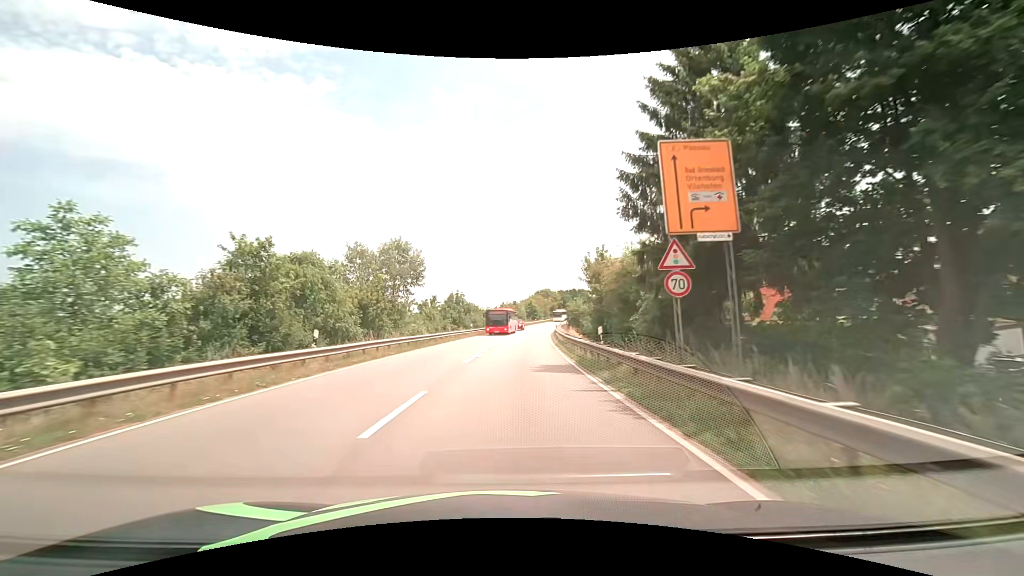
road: primary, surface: asphalt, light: Day
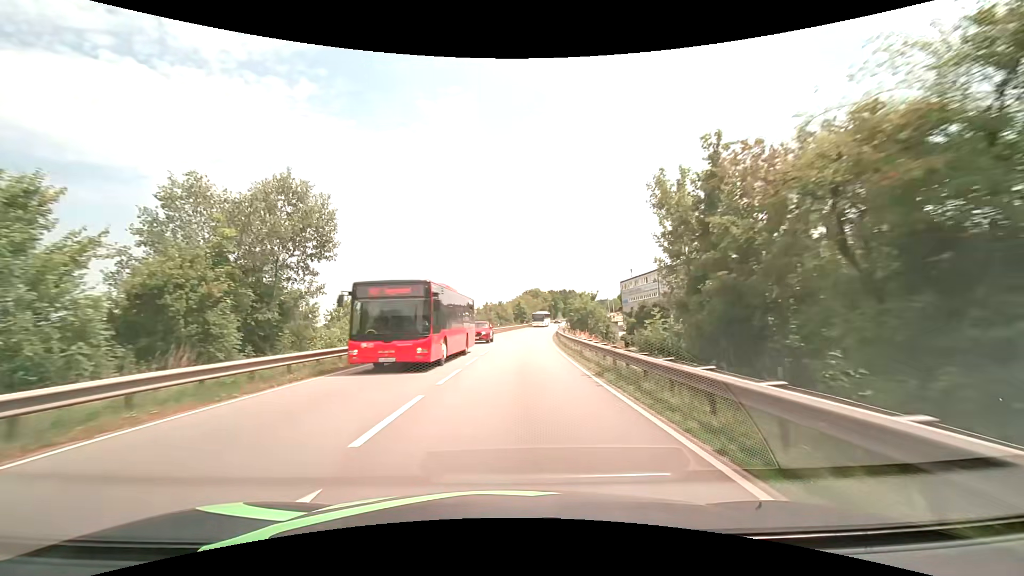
(+0.3, +19.0) m; +2°
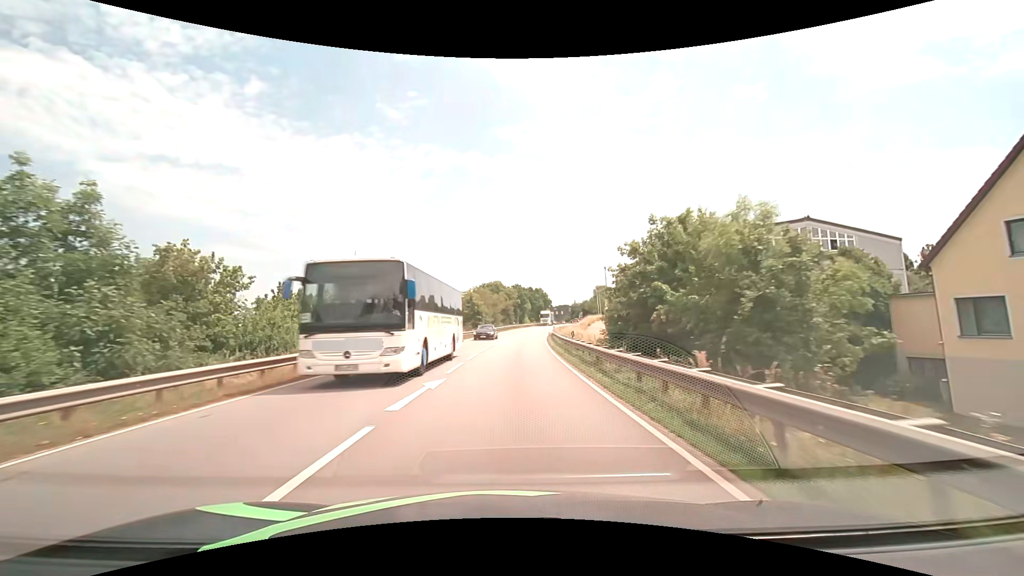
(+1.8, +44.4) m; +5°
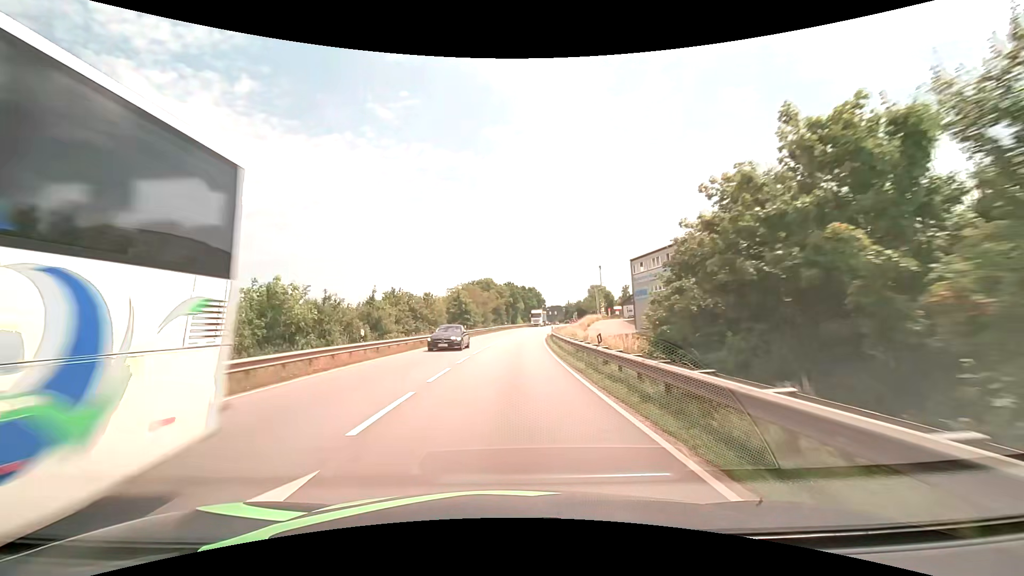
(+0.1, +8.5) m; +1°
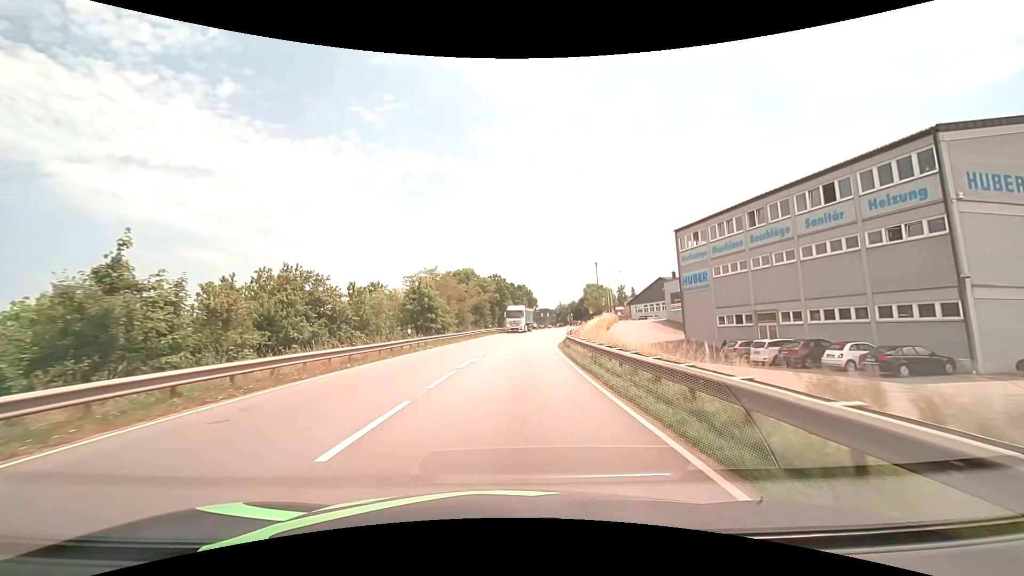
(+0.3, +25.0) m; +2°
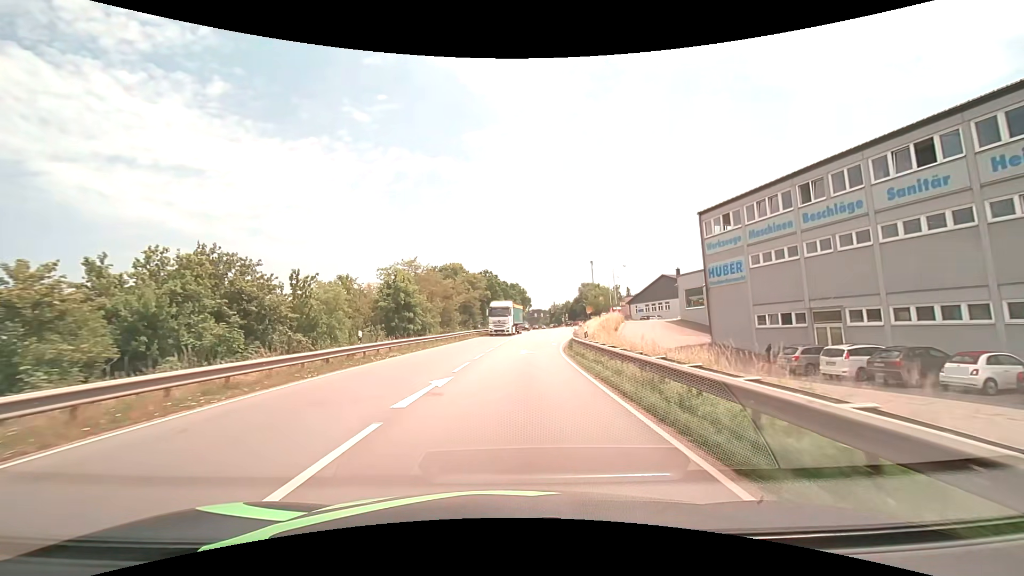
(0.0, +8.2) m; +1°
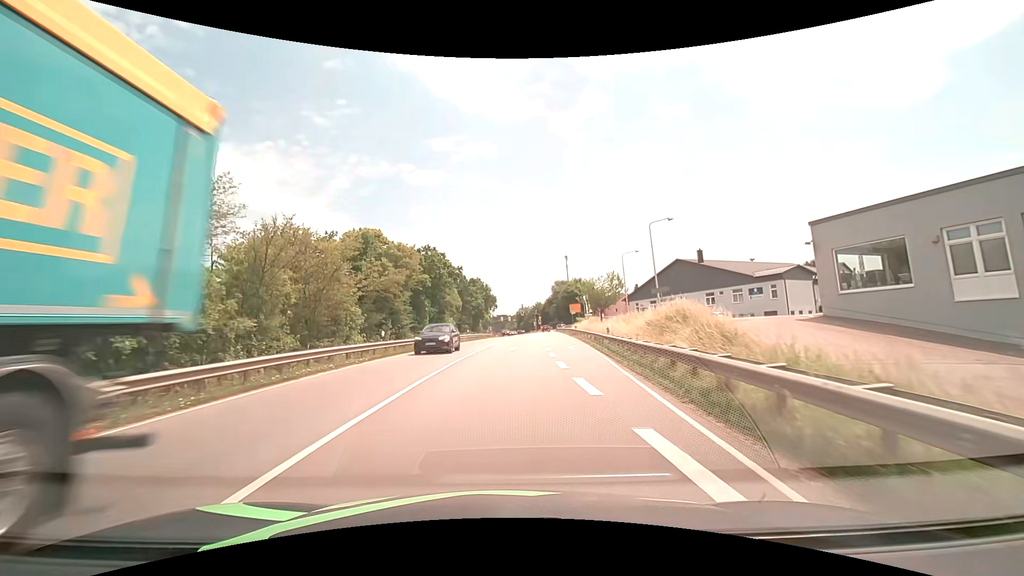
(+1.2, +31.8) m; +4°
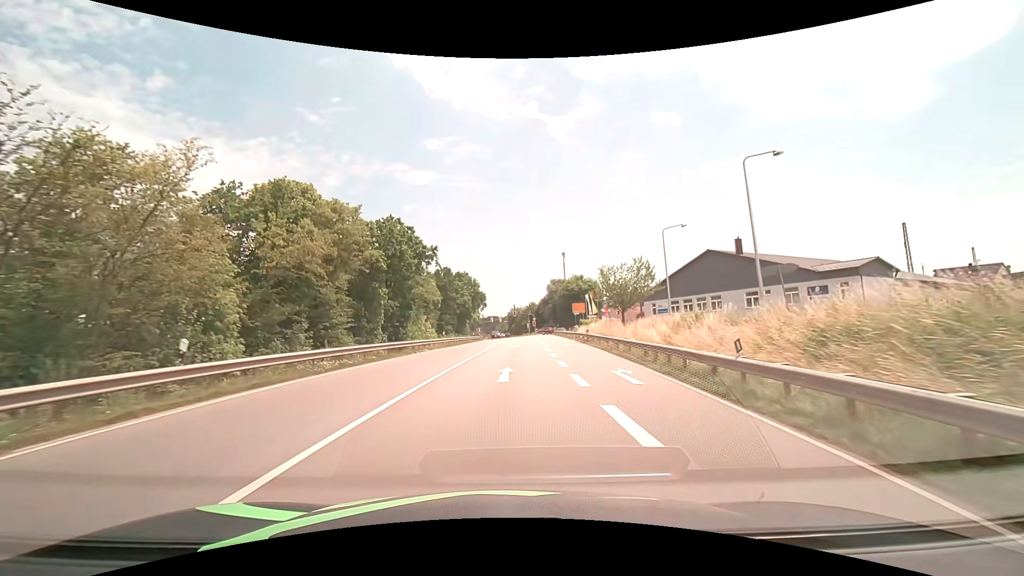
(+0.1, +15.5) m; +1°
(0, +10) (0, +20) (+1, +30) (+1, +40) (+2, +50) (+2, +60) (+2, +70) (+3, +80) (+3, +90) (+3, +100) m
